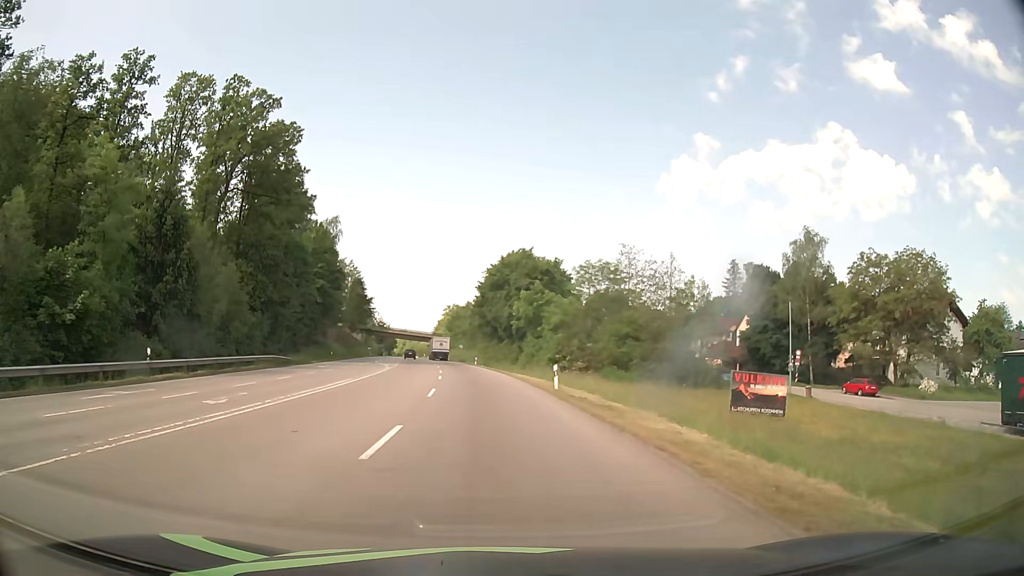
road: secondary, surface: asphalt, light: Day
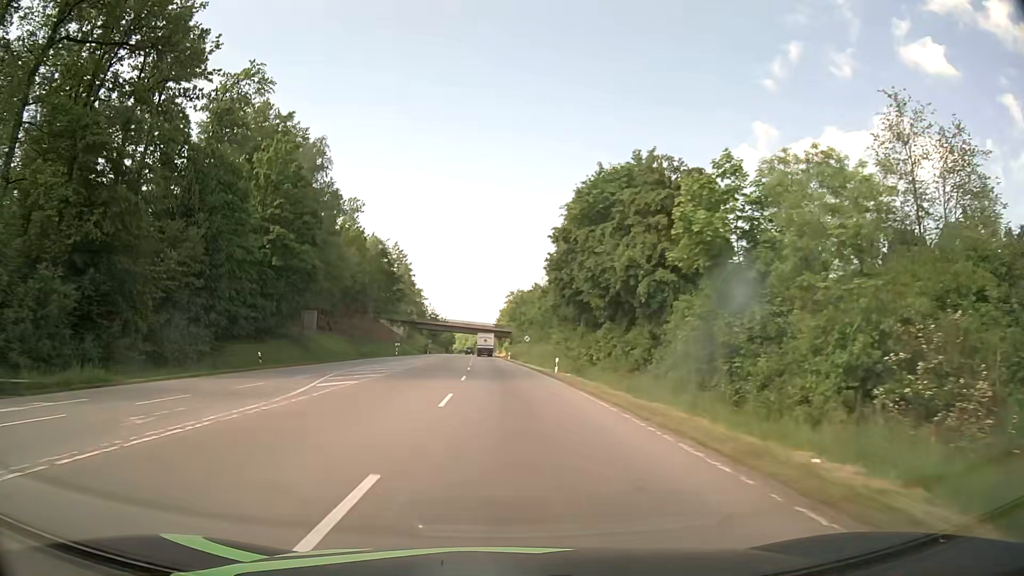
(-2.3, +40.6) m; -6°
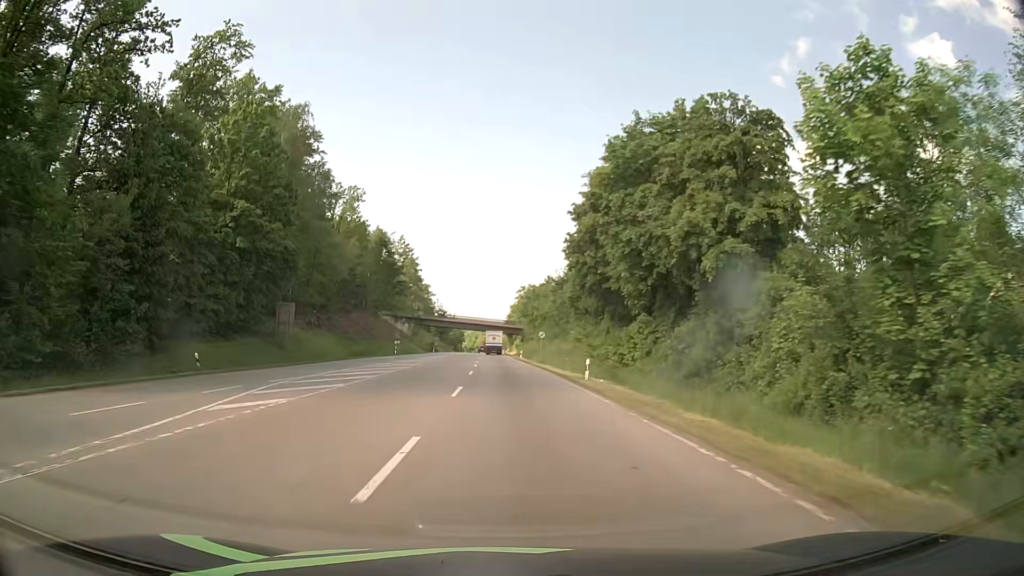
(-0.1, +9.3) m; -1°
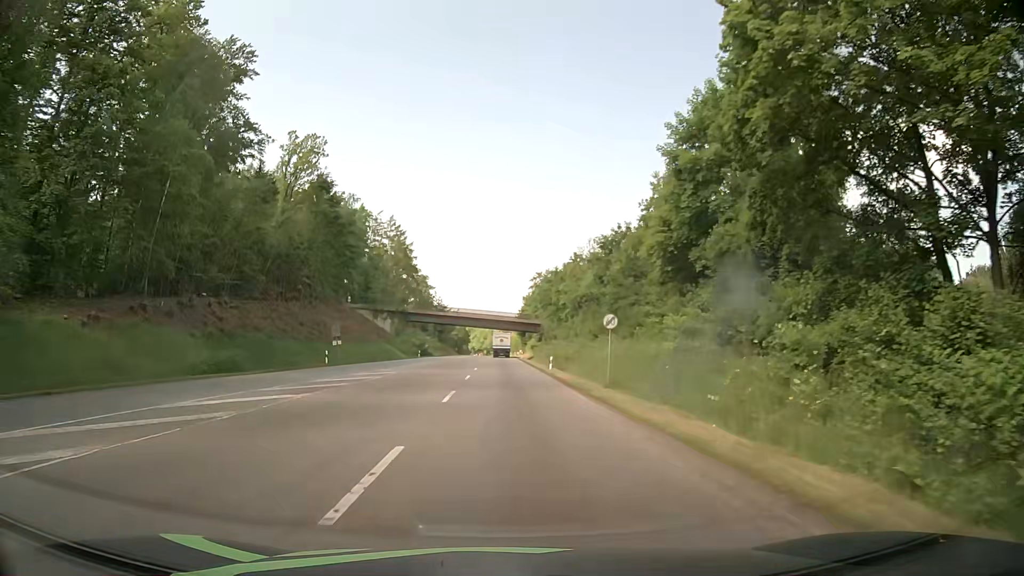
(-0.6, +36.1) m; -1°
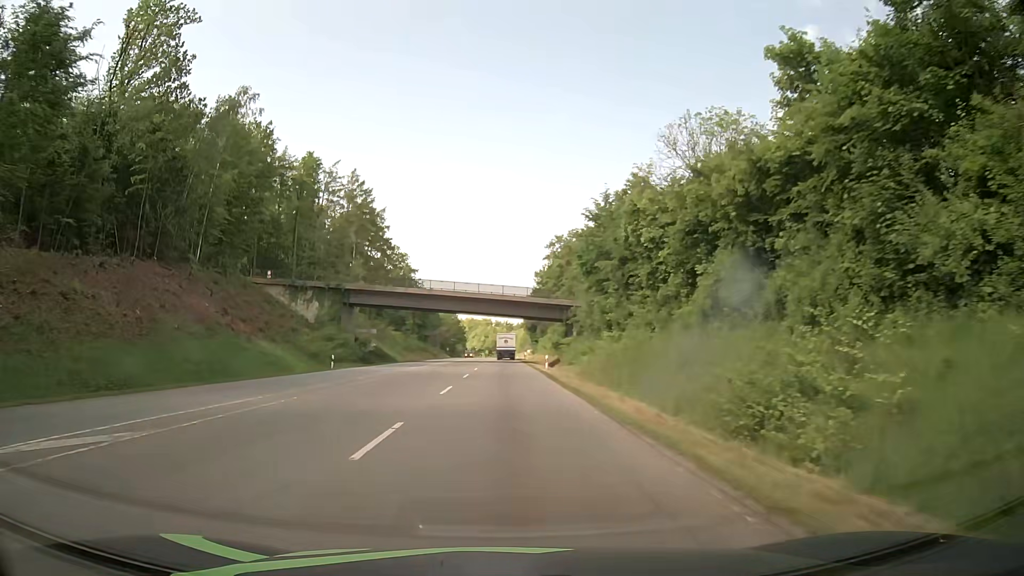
(0.0, +48.8) m; 0°
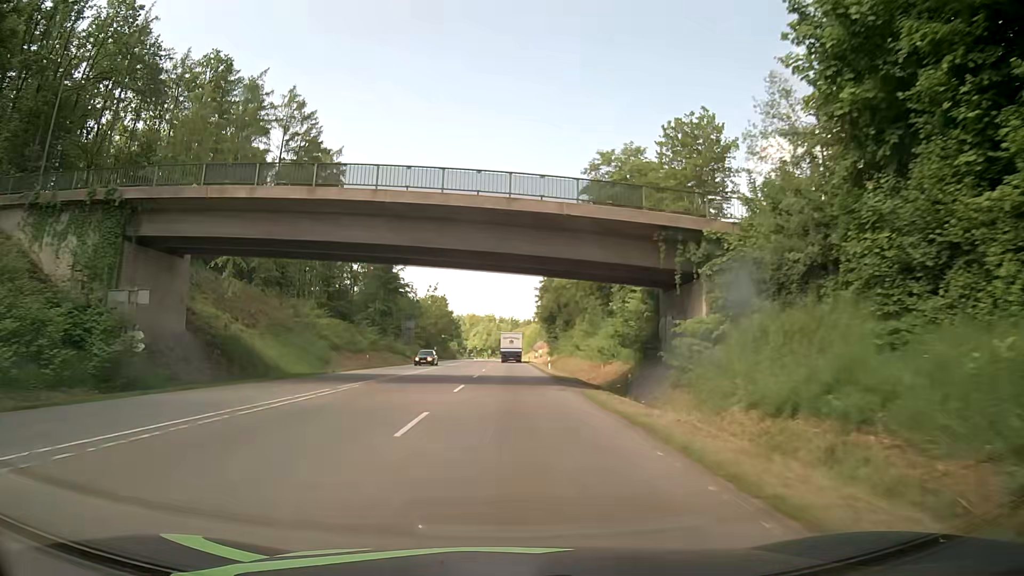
(-0.3, +44.3) m; 0°
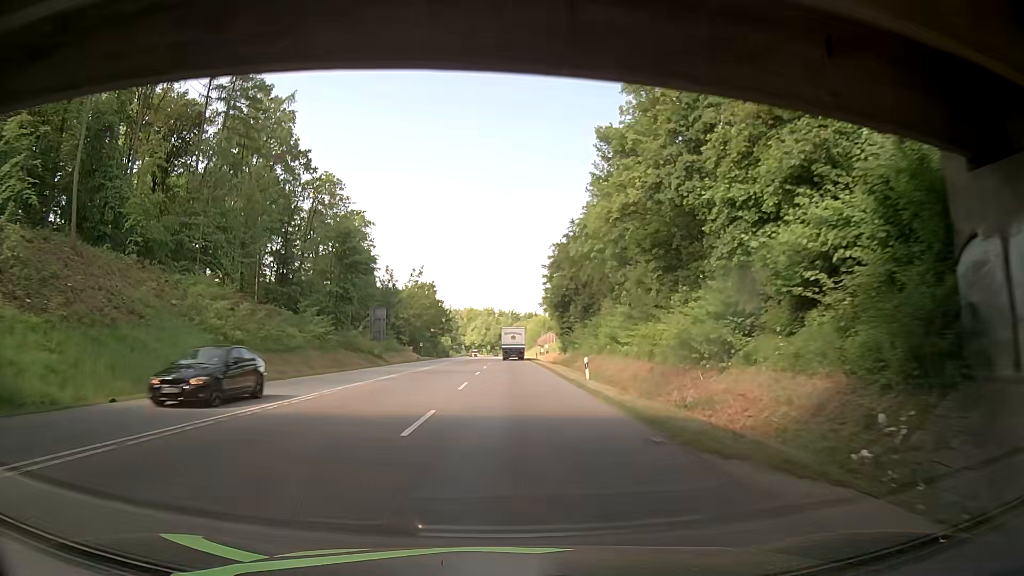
(-0.2, +23.4) m; 0°
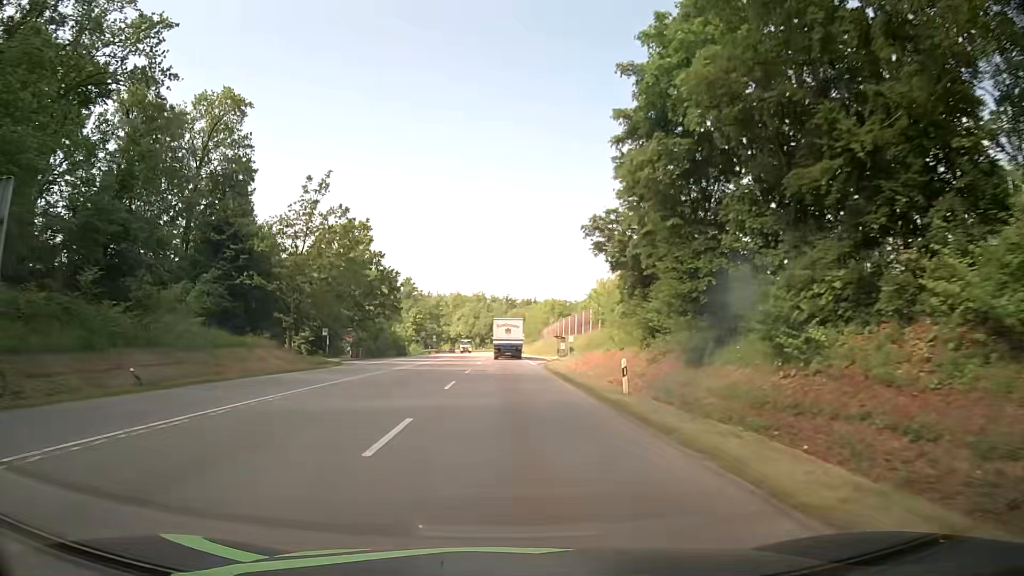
(-0.4, +59.5) m; 0°
(0, +10) (0, +20) (0, +30) (0, +40) (0, +50) (0, +60) (0, +70) (0, +80) (-1, +90) (-1, +100) m
